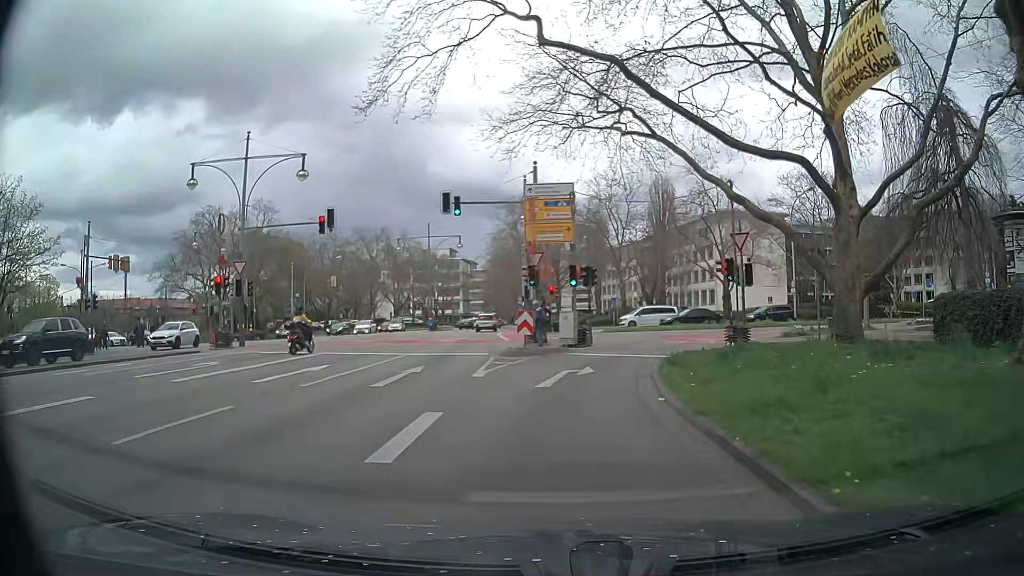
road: primary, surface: asphalt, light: Day
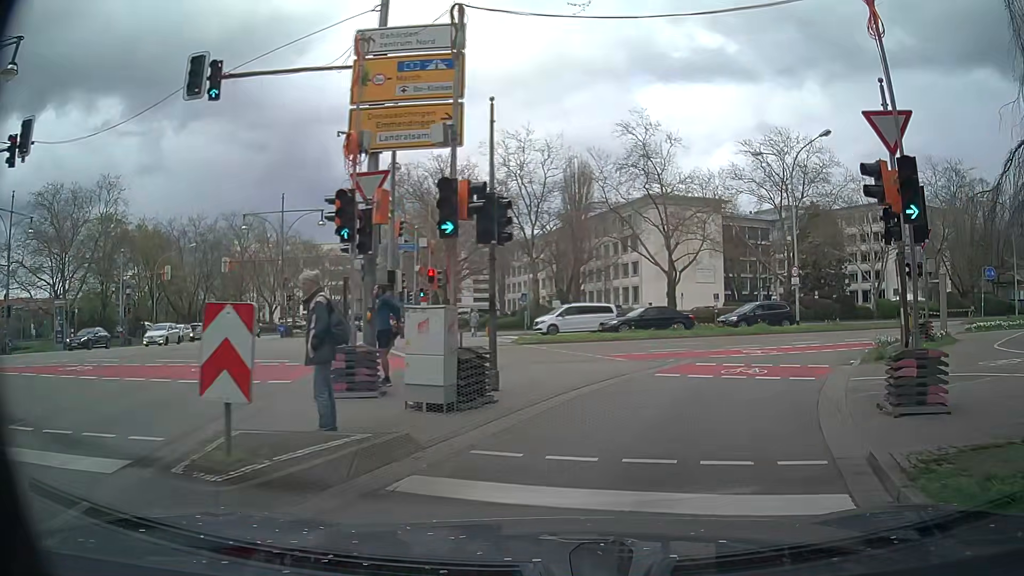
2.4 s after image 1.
(+1.0, +16.6) m; +10°
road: primary_link
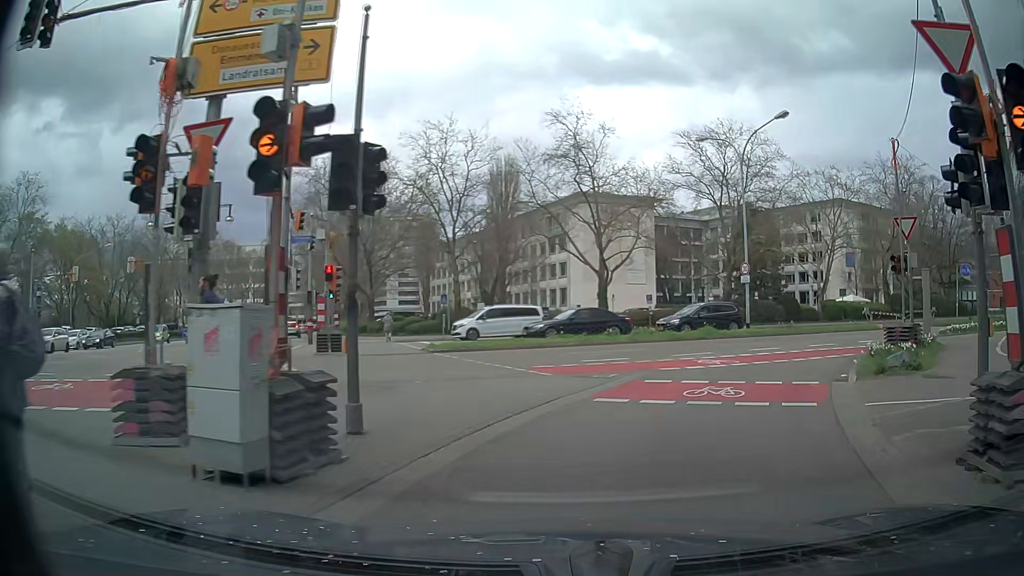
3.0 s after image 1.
(+0.1, +3.8) m; +6°
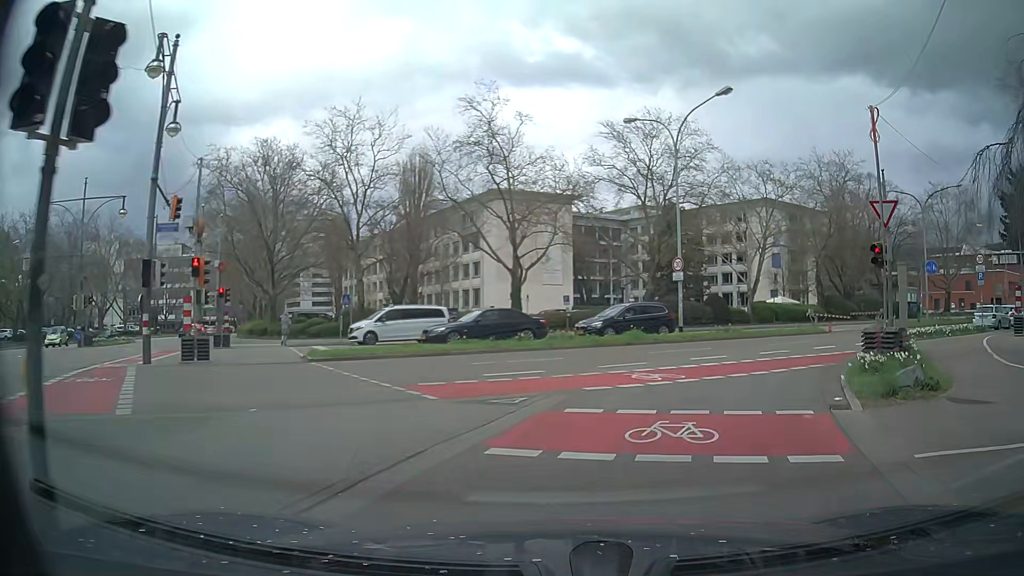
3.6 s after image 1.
(+0.2, +3.8) m; +7°
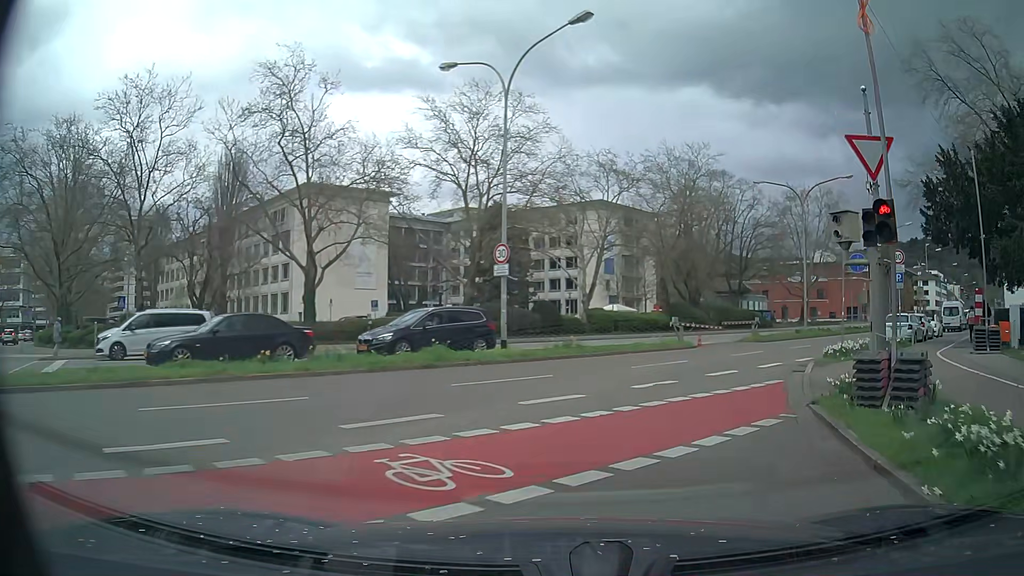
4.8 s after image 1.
(+0.9, +7.8) m; +14°
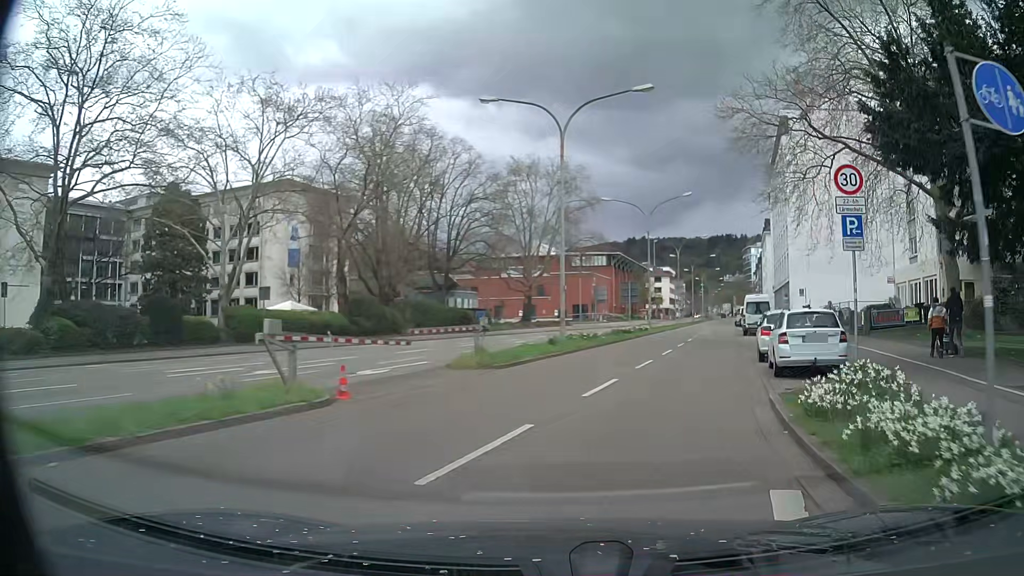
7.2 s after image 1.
(+3.8, +17.1) m; +25°
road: primary
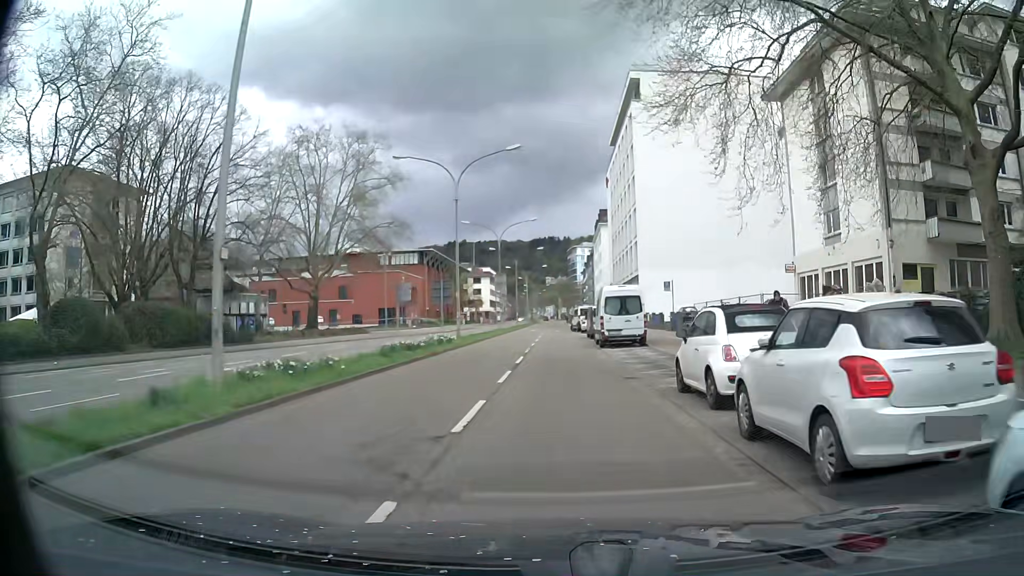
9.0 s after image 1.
(+2.3, +14.9) m; +15°
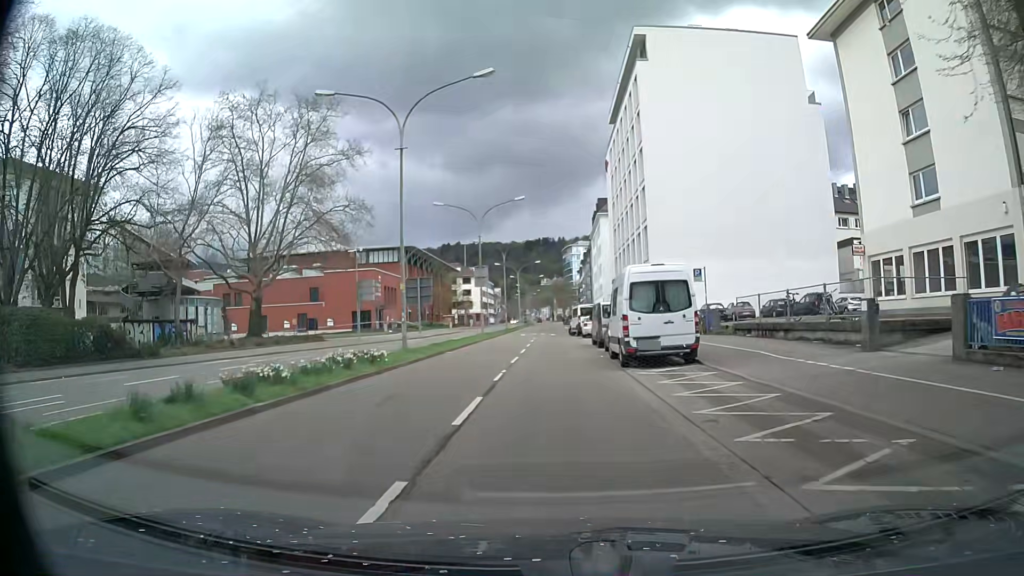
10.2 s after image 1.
(+0.2, +11.5) m; 0°
